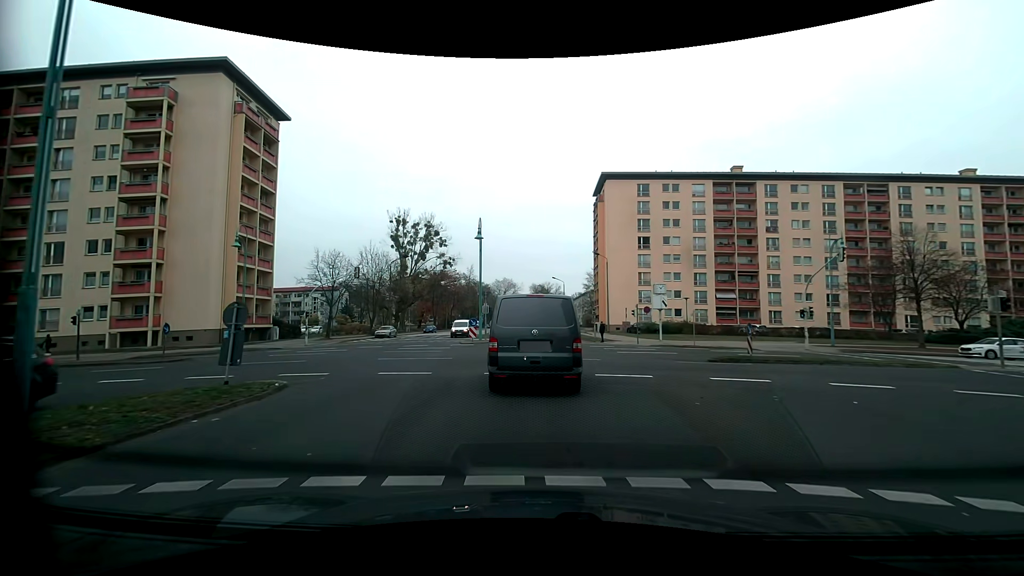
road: tertiary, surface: asphalt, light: Day
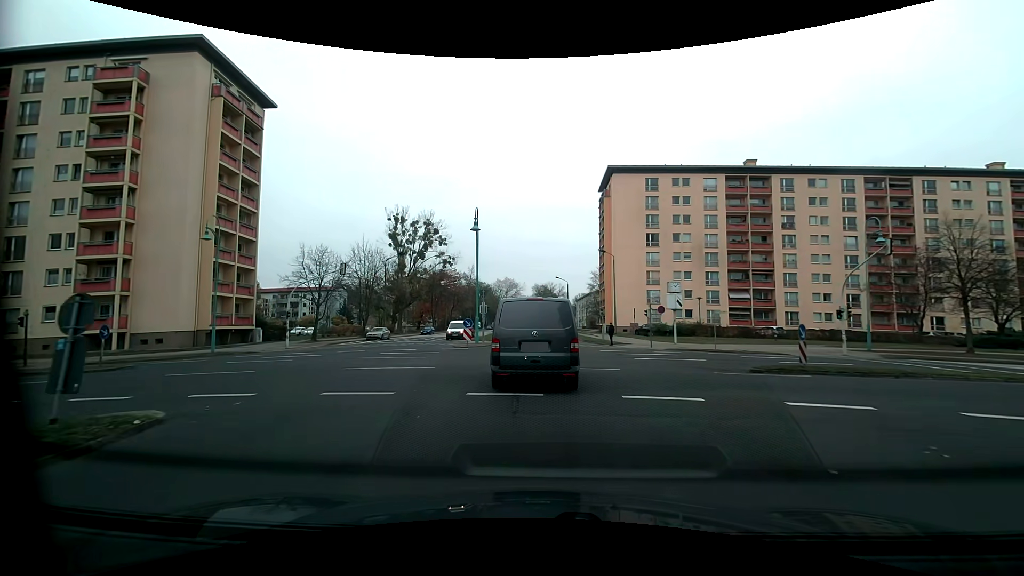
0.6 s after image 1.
(-0.1, +4.0) m; -1°
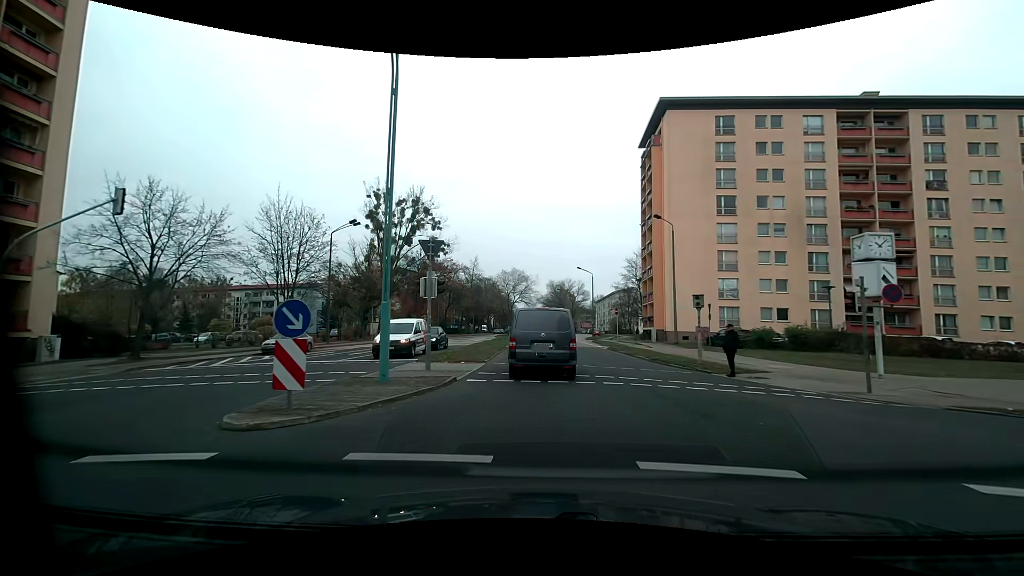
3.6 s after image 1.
(-0.3, +24.2) m; -1°
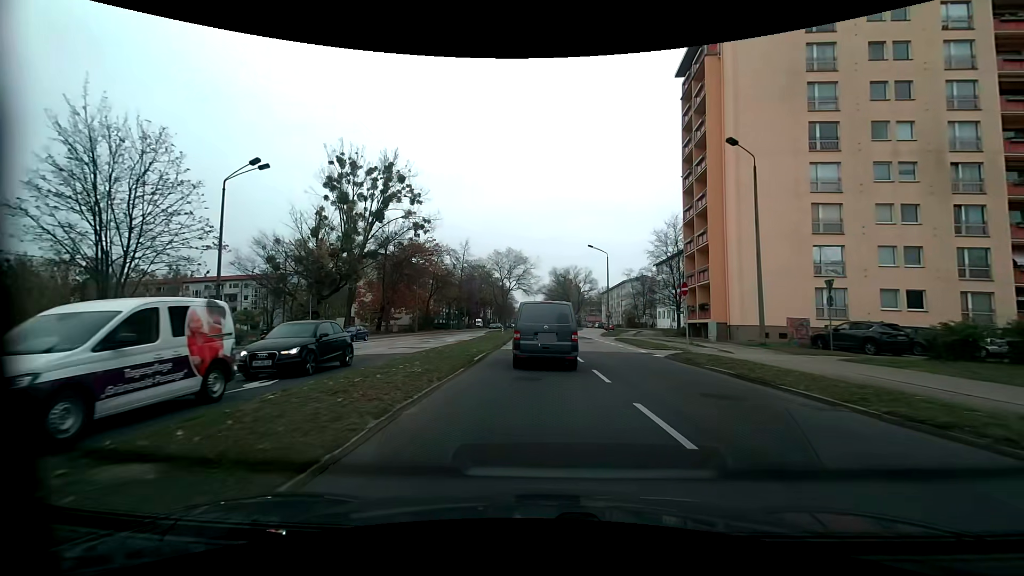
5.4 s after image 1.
(-0.1, +17.0) m; 0°
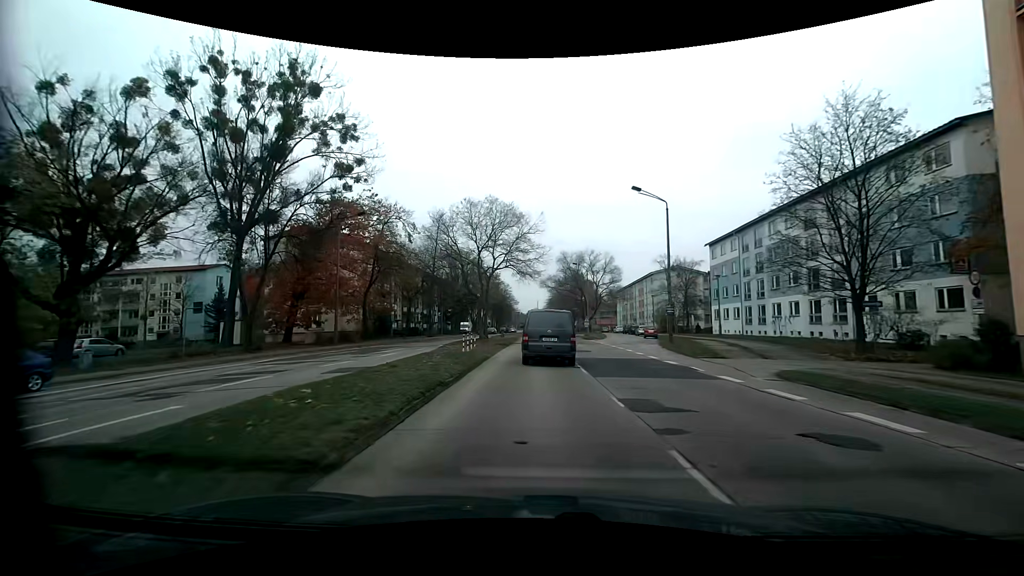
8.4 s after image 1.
(0.0, +30.2) m; 0°
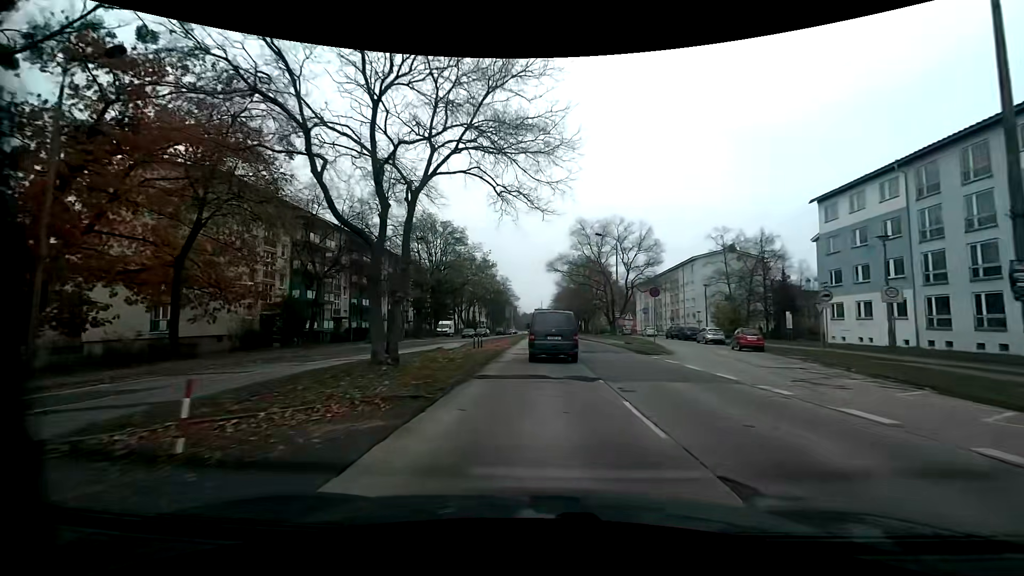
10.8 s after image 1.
(-0.1, +26.7) m; -1°
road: residential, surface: concrete
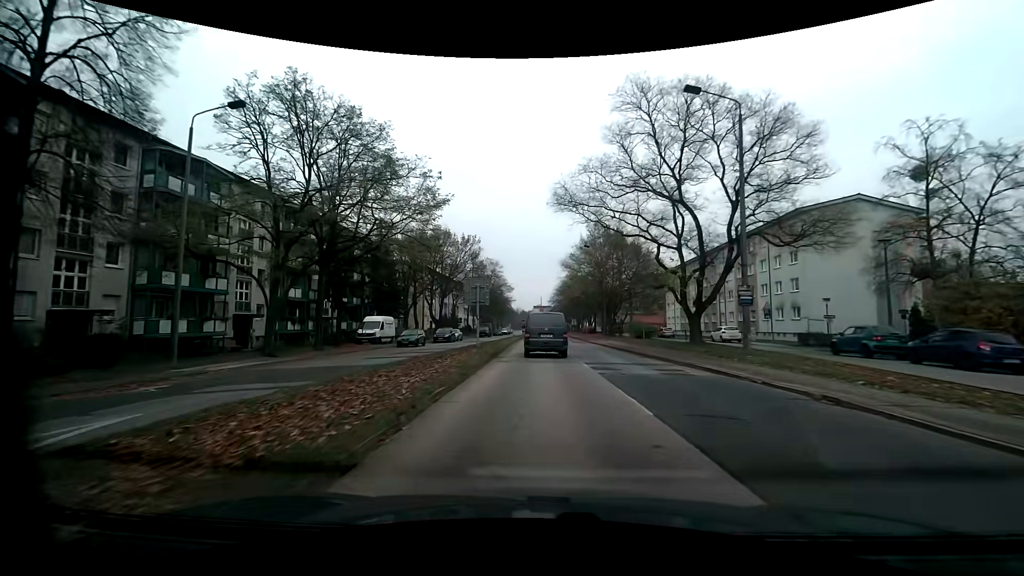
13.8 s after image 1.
(+0.4, +33.6) m; 0°
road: tertiary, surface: asphalt
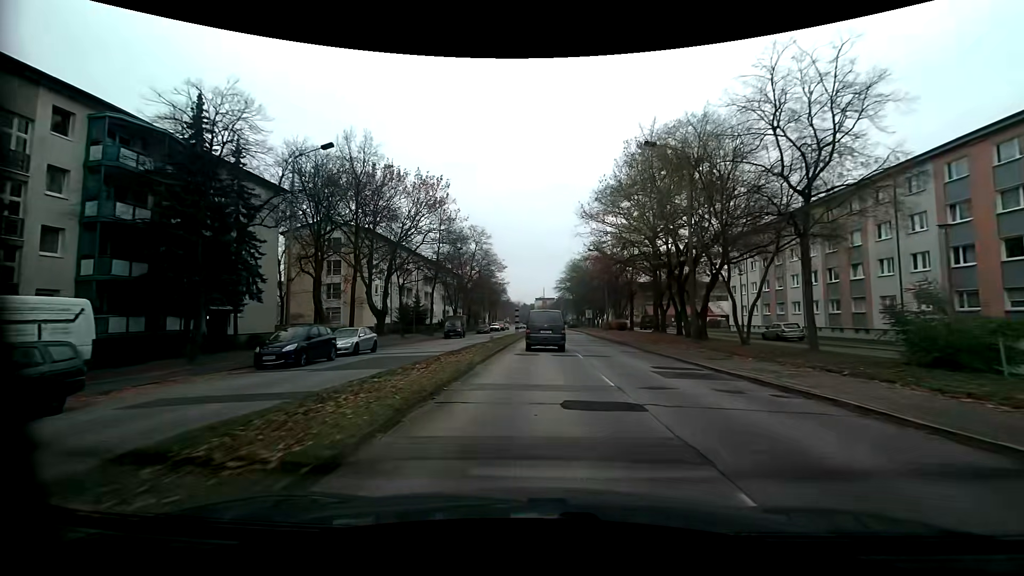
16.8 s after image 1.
(+0.1, +33.7) m; 0°
(0, +10) (0, +20) (0, +30) (0, +40) (+1, +50) (+1, +60) (+1, +70) (+1, +80) (+2, +90) (+2, +100) m
